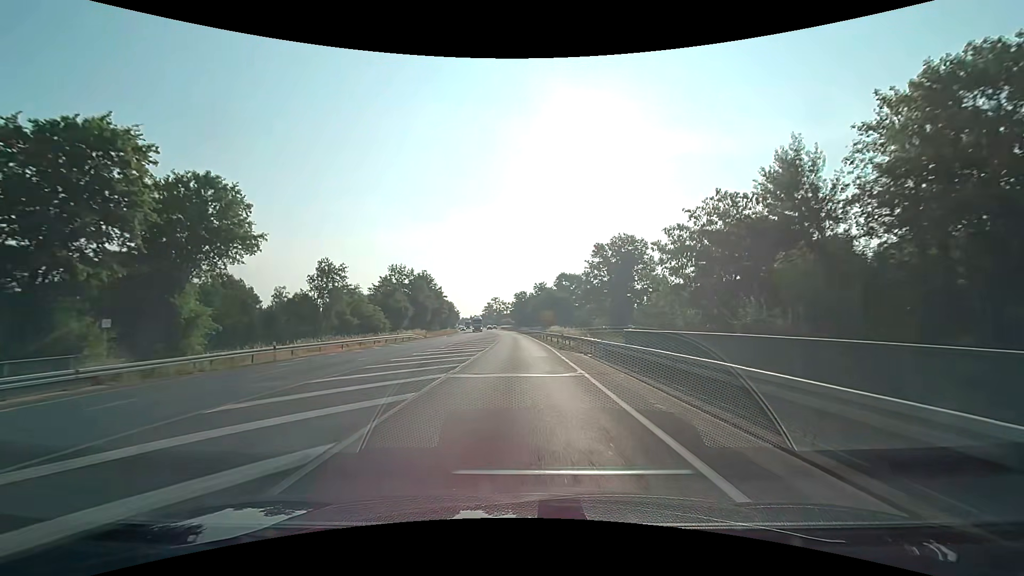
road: primary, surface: asphalt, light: Day
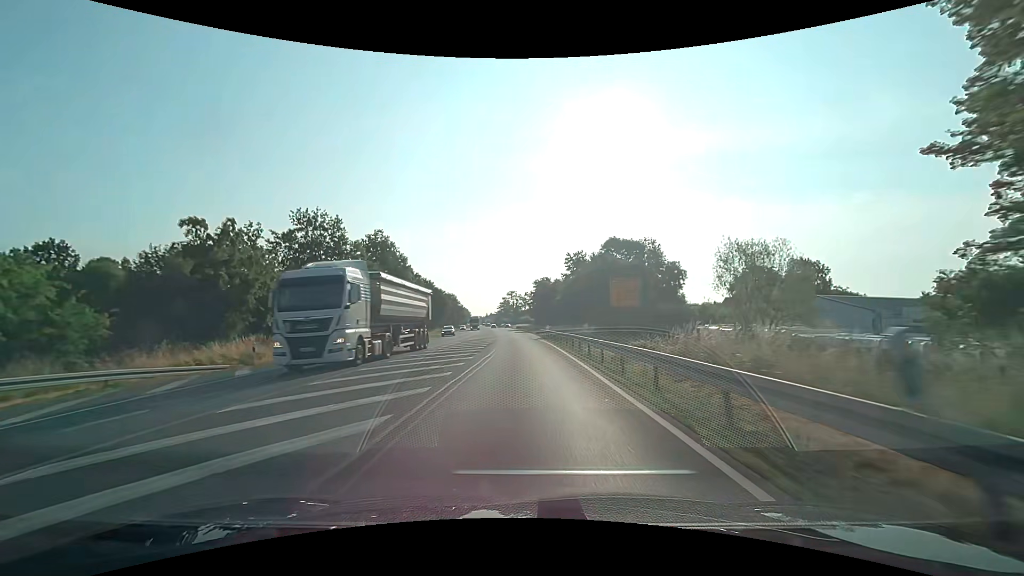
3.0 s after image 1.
(-0.9, +53.6) m; -2°
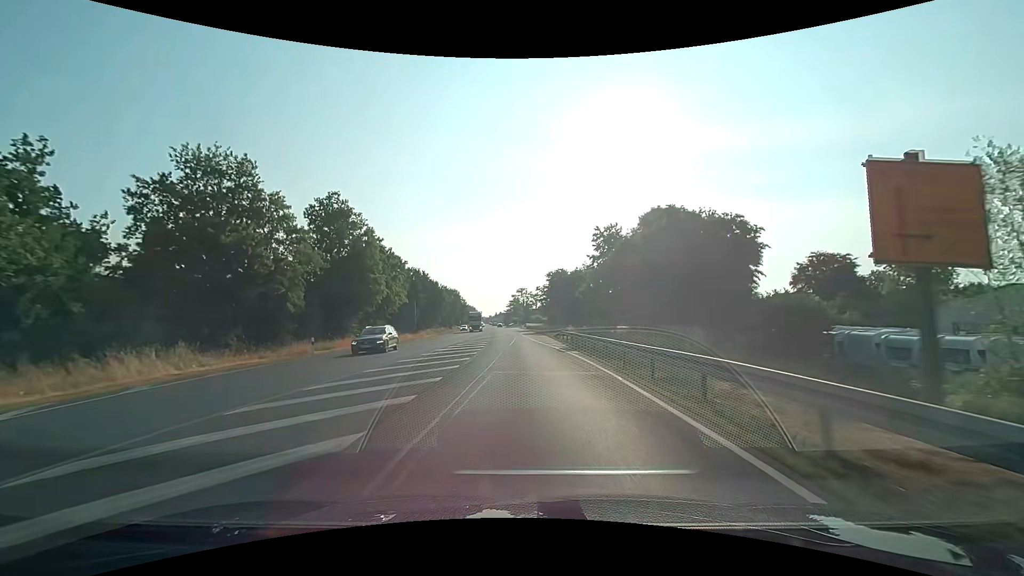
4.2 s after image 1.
(-0.2, +21.5) m; -1°
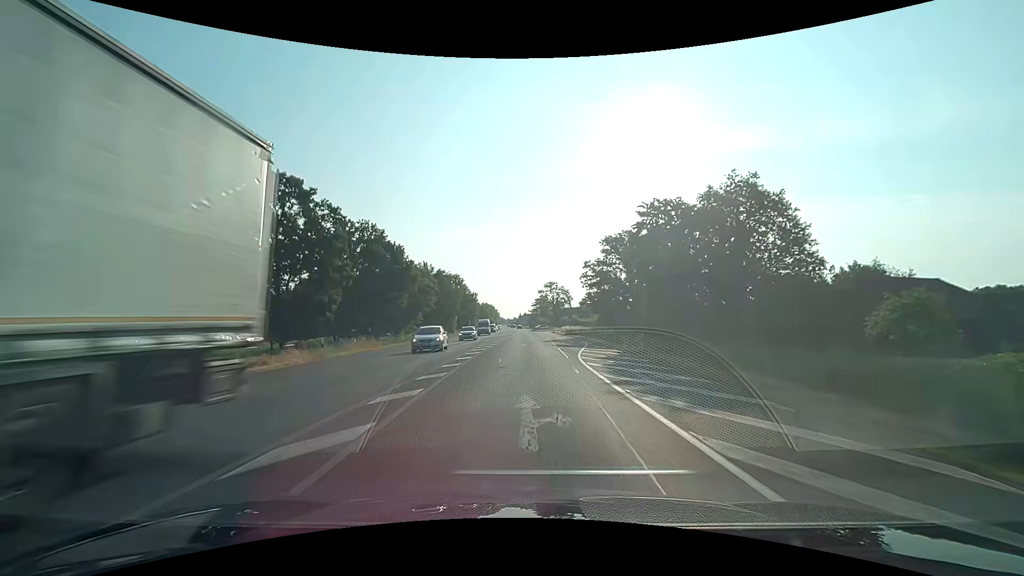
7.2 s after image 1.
(-1.9, +53.6) m; -3°
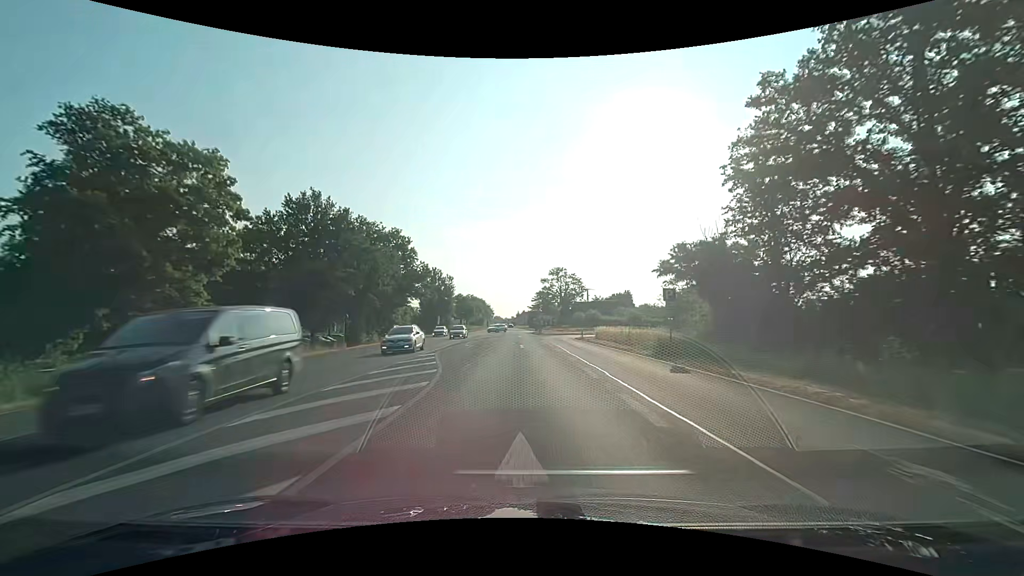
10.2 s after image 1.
(+0.3, +53.6) m; 0°
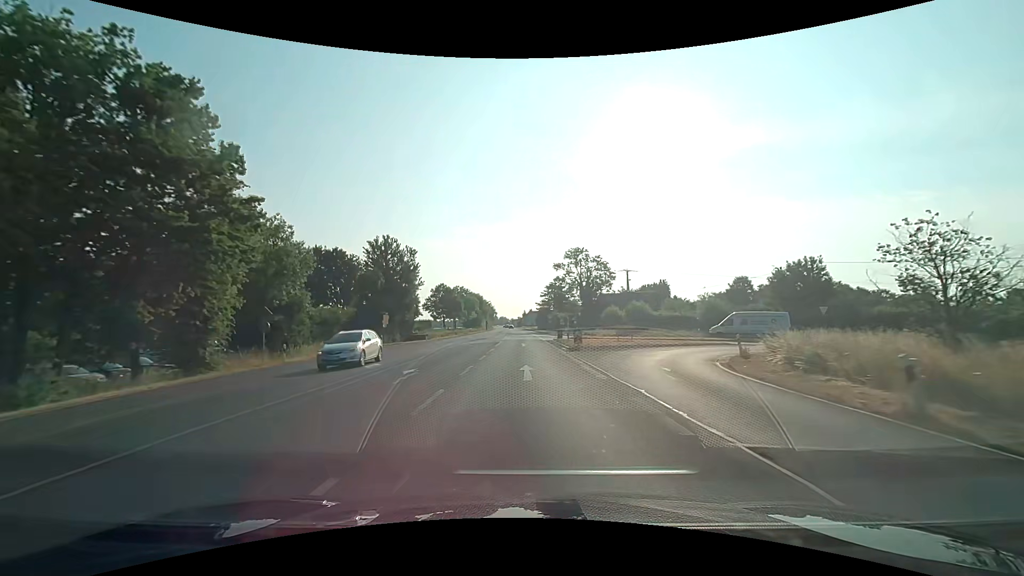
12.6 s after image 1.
(-0.3, +42.9) m; -1°
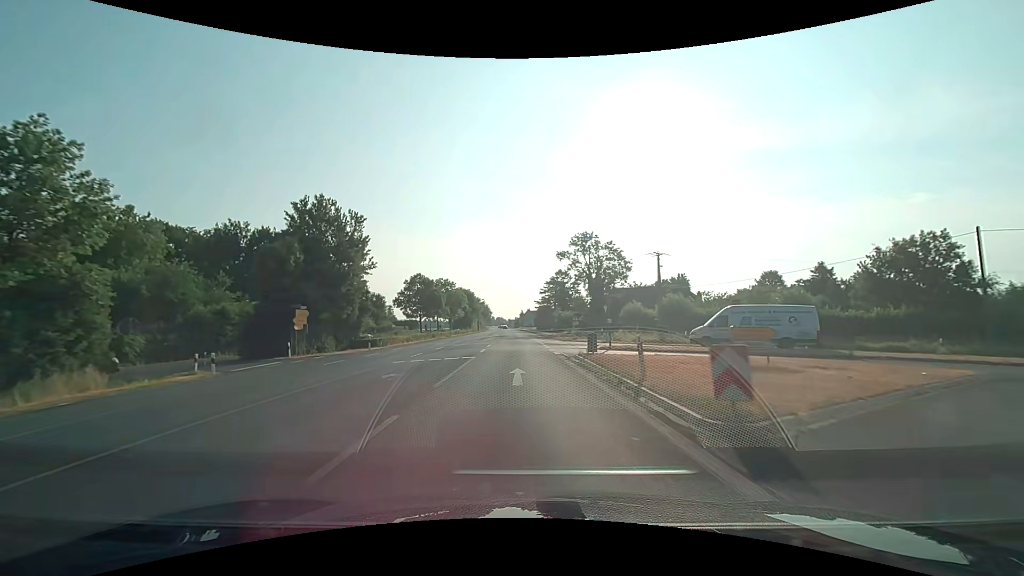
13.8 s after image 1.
(0.0, +21.4) m; 0°
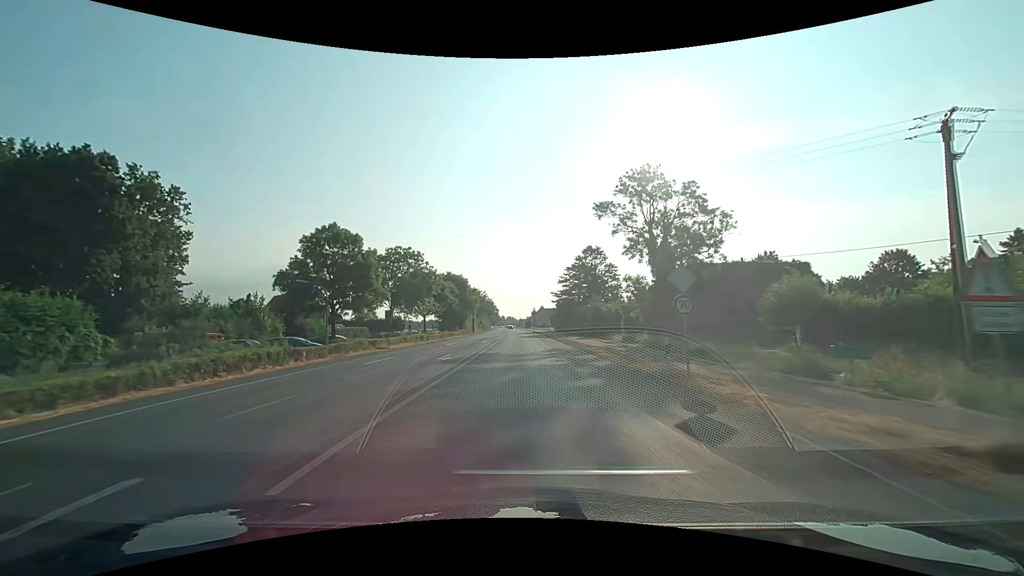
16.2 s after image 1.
(-0.4, +42.9) m; -1°
(0, +10) (0, +20) (0, +30) (0, +40) (0, +50) (-1, +60) (-1, +70) (-1, +80) (-2, +90) (-2, +100) m
